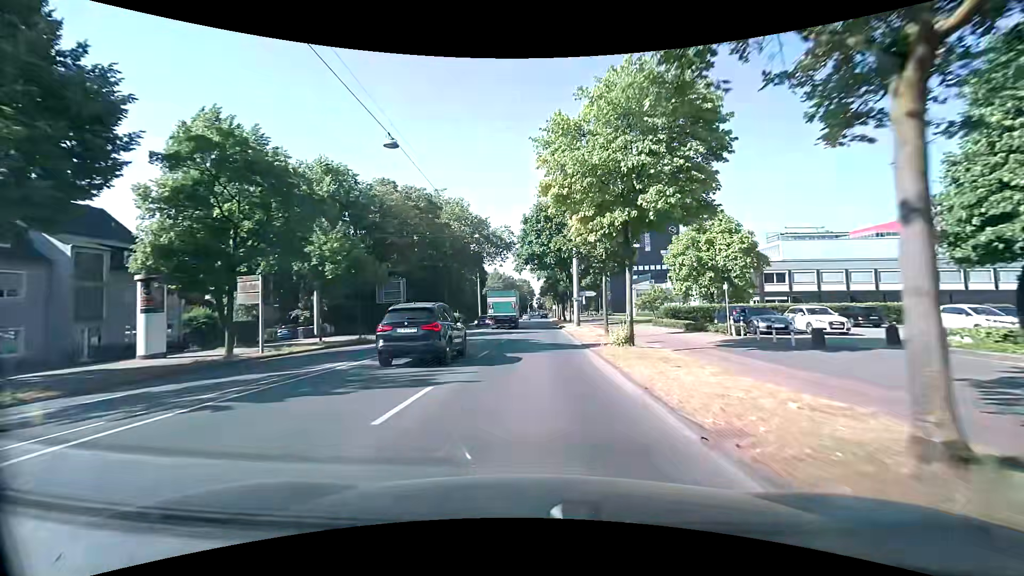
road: primary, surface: asphalt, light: Day
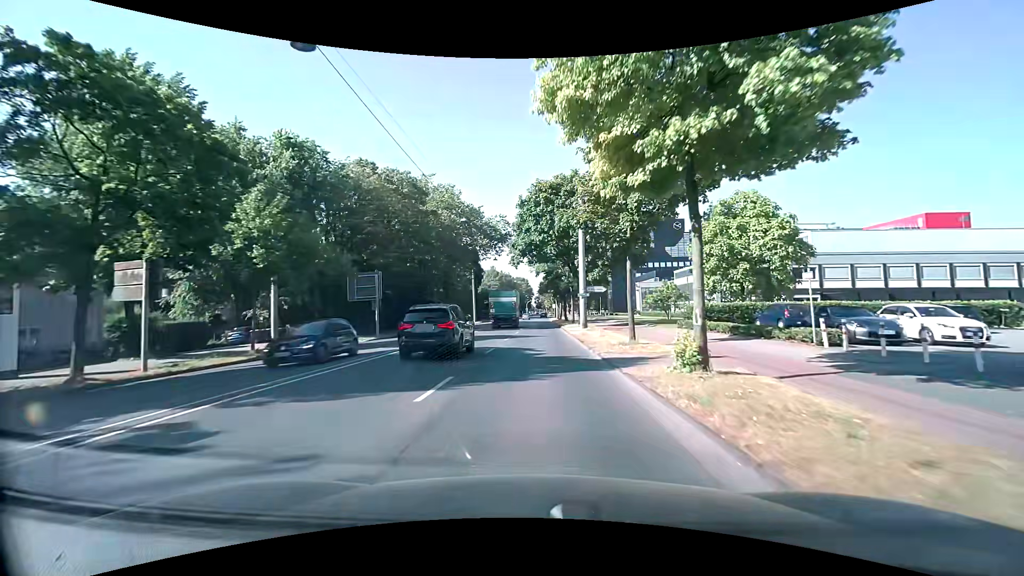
(0.0, +7.4) m; +1°
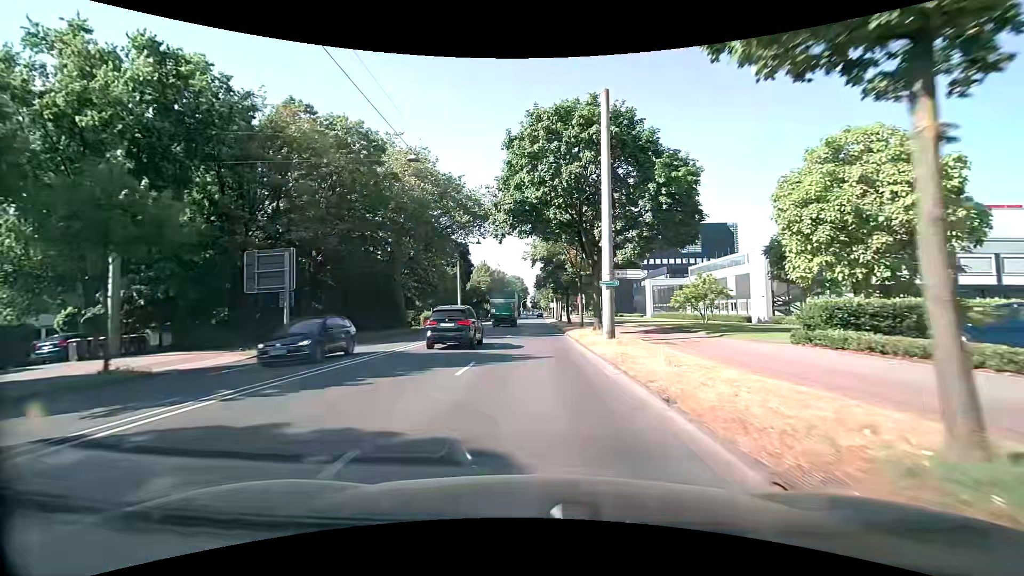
(0.0, +14.8) m; +1°
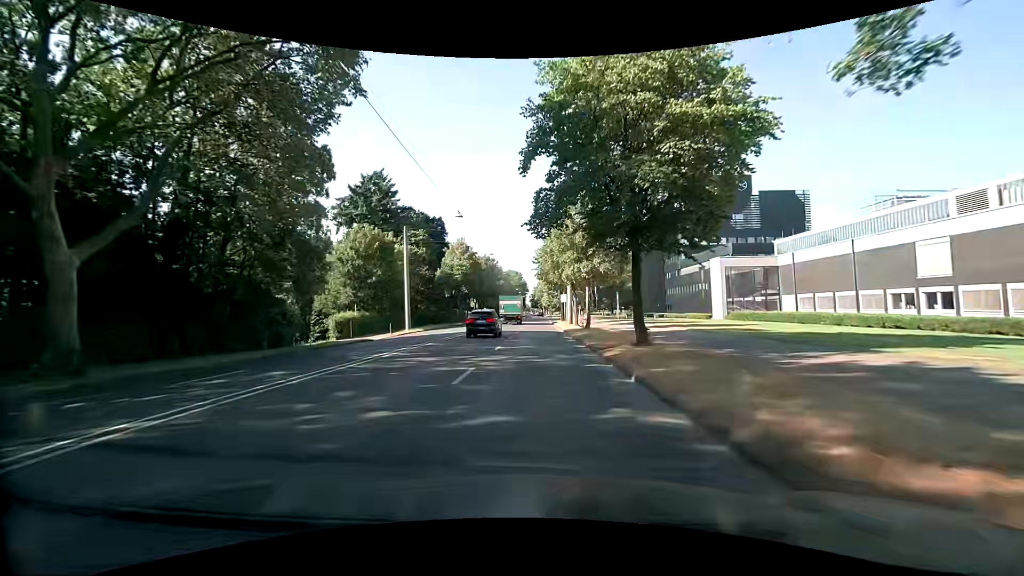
(-0.7, +37.5) m; -1°
(0, +10) (0, +20) (0, +30) (0, +40) (0, +50) (0, +60) (0, +70) (0, +80) (+1, +90) (+1, +100) m
